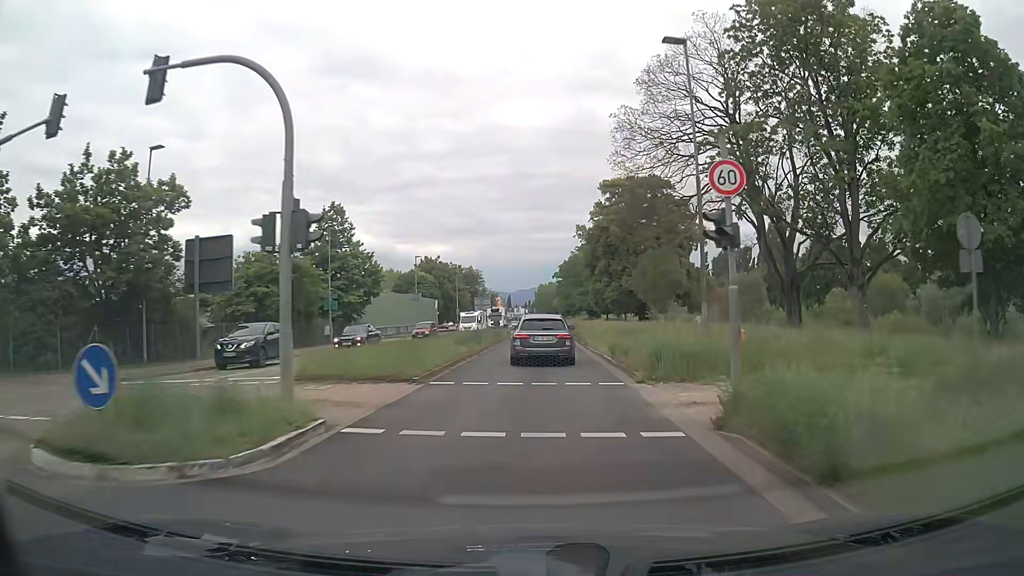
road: primary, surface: asphalt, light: Day
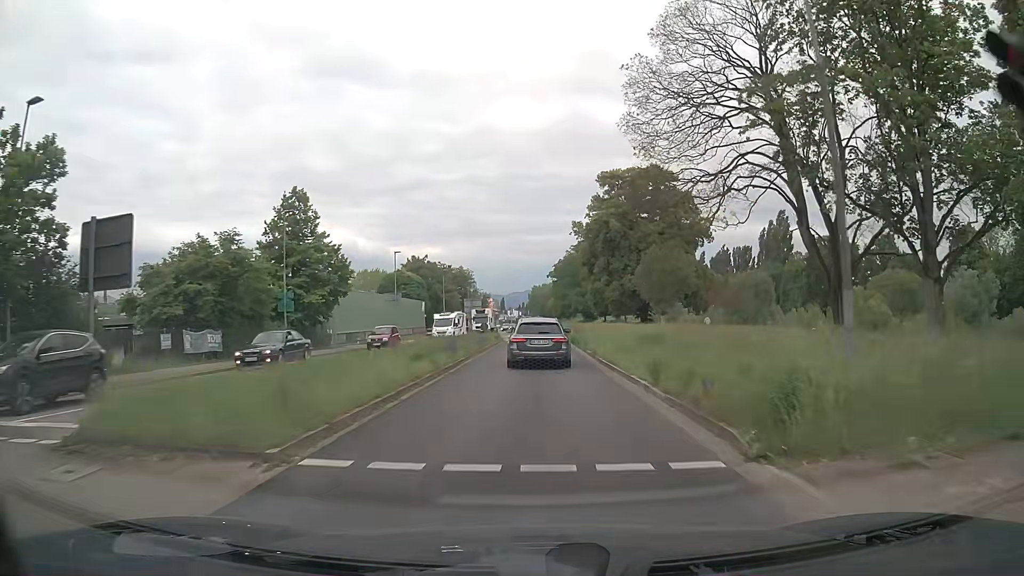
(0.0, +7.7) m; +1°
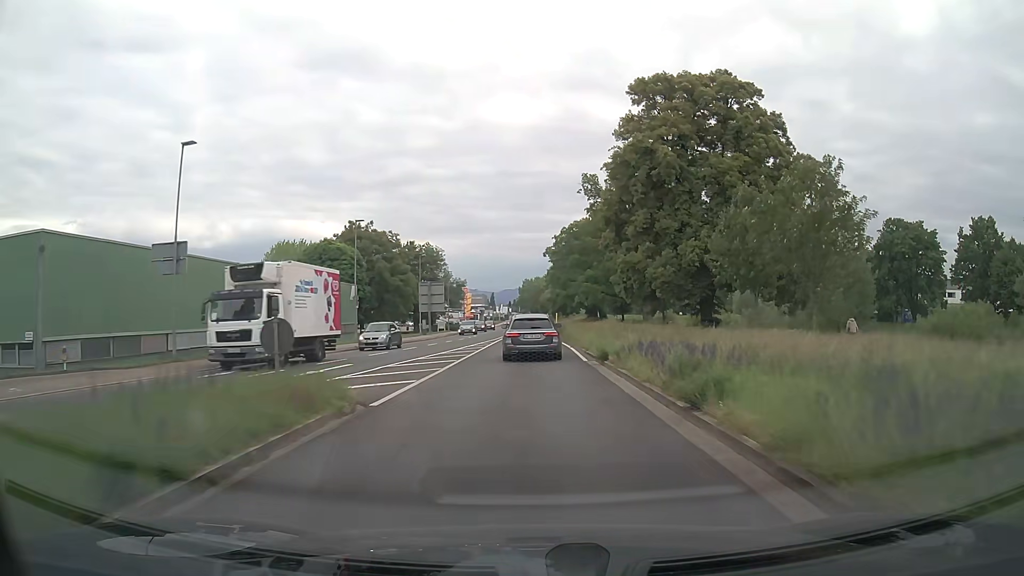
(+0.3, +39.8) m; +1°
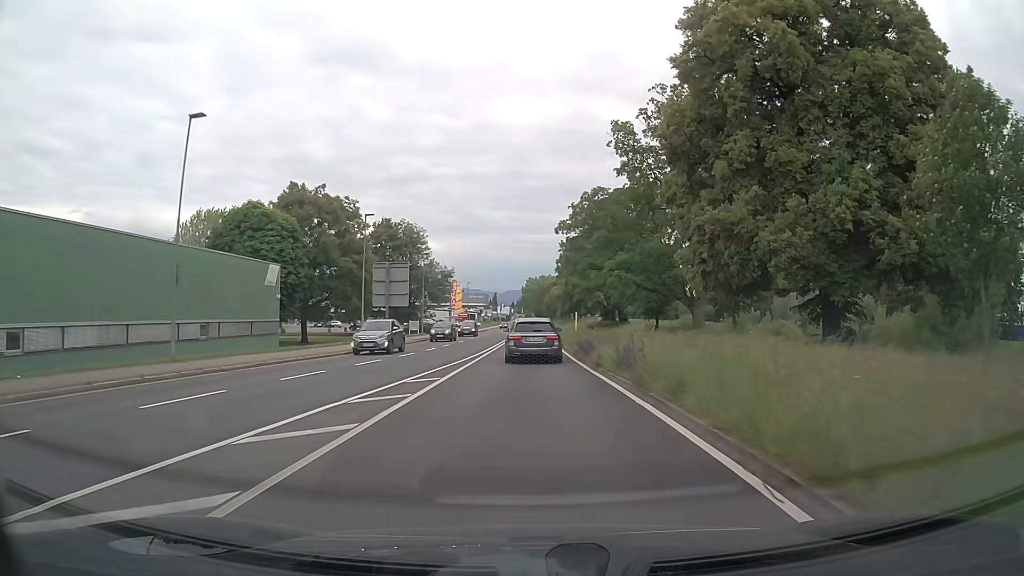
(-0.1, +25.0) m; -1°
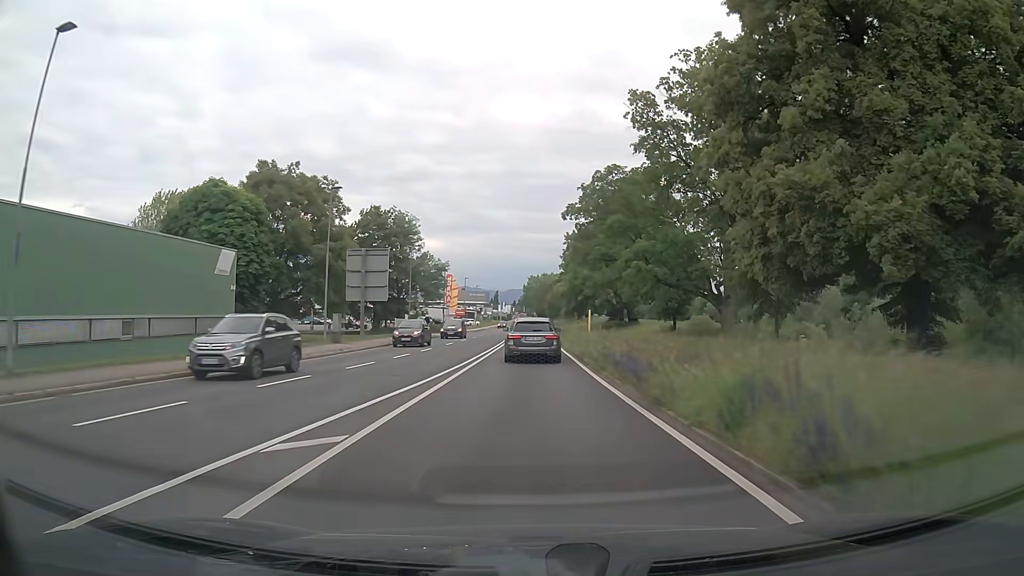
(0.0, +8.5) m; 0°
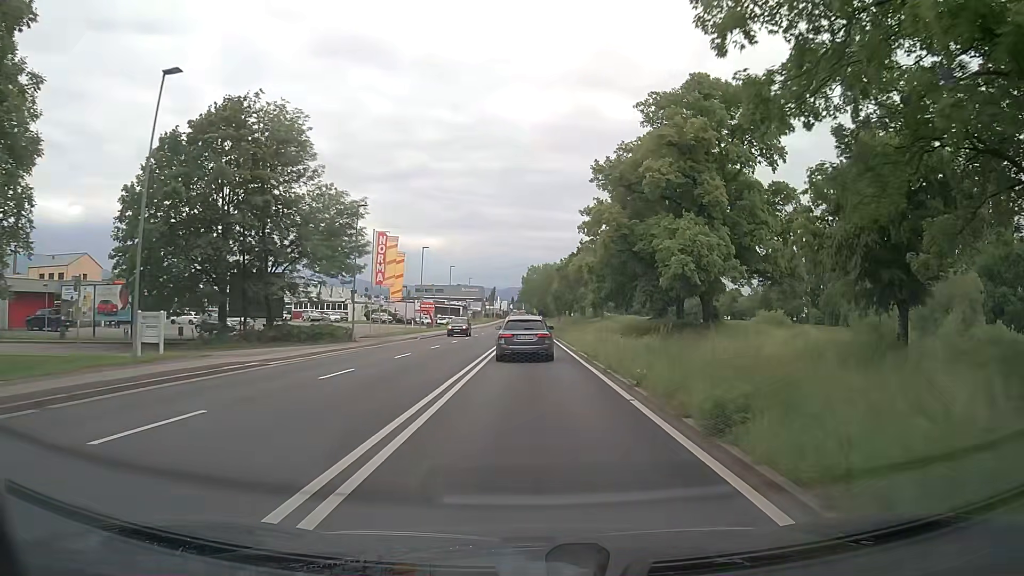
(0.0, +43.3) m; 0°
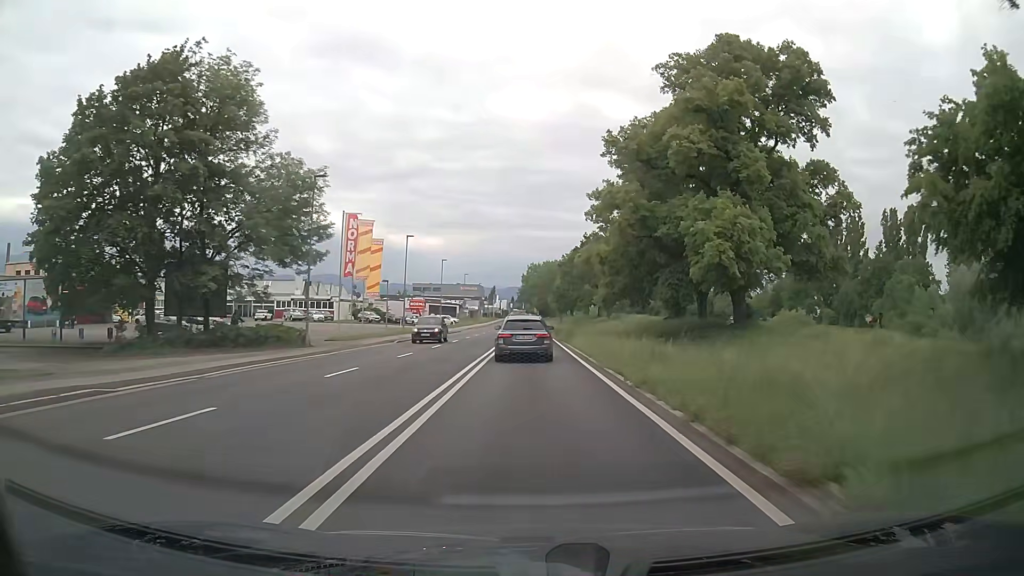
(0.0, +8.7) m; 0°
